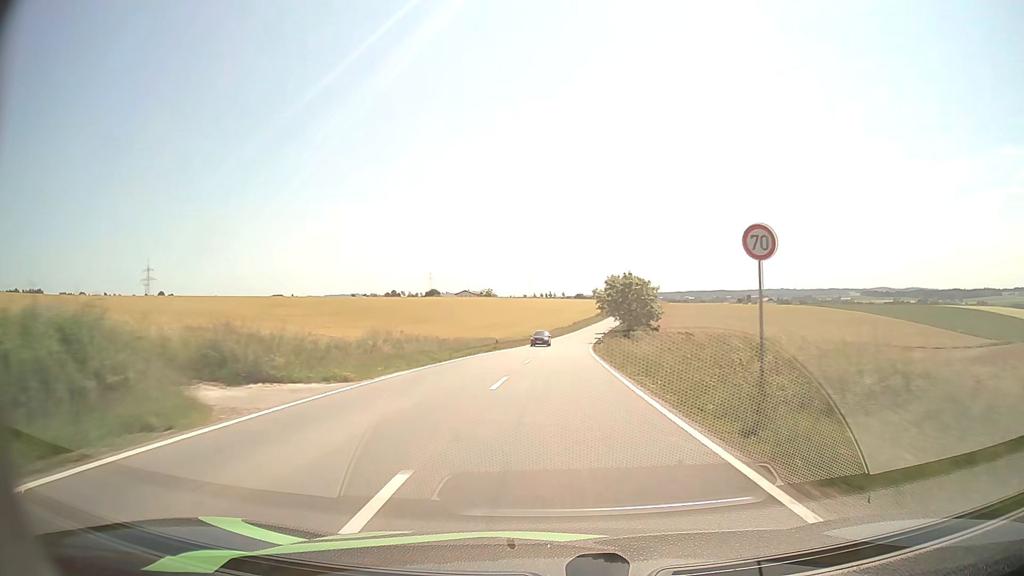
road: tertiary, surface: asphalt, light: Day
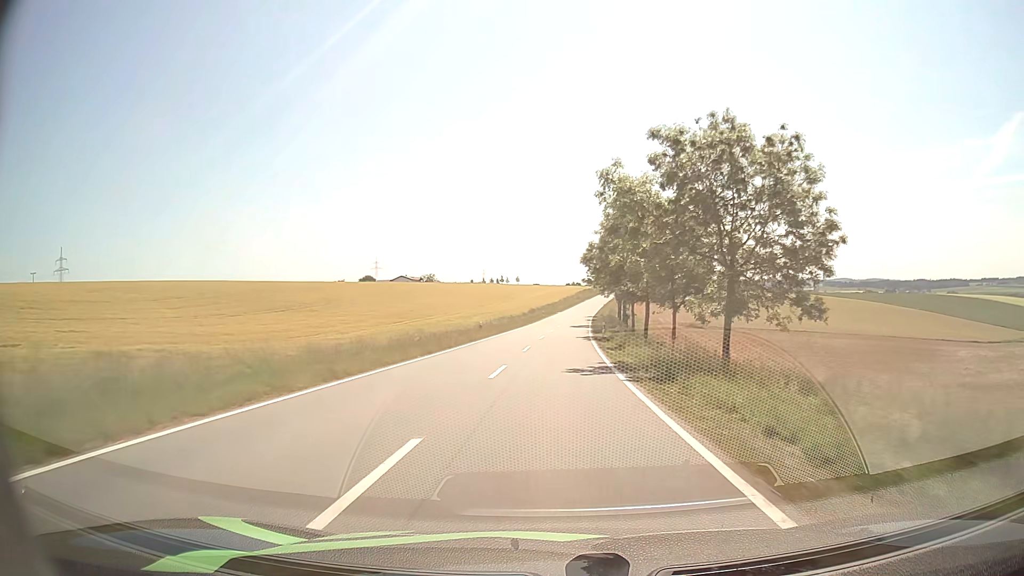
(+2.2, +60.0) m; +4°
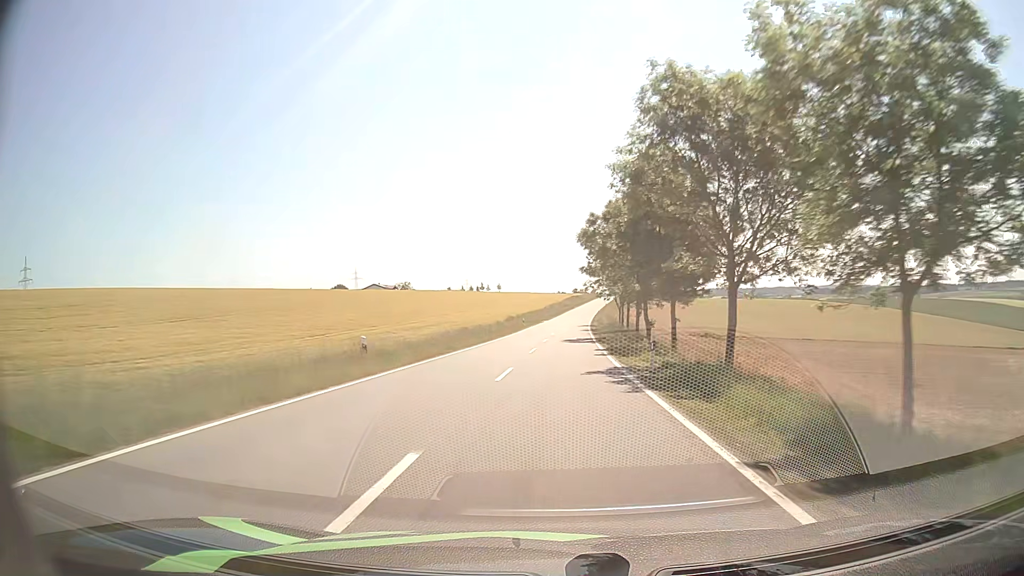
(+0.3, +25.2) m; +1°
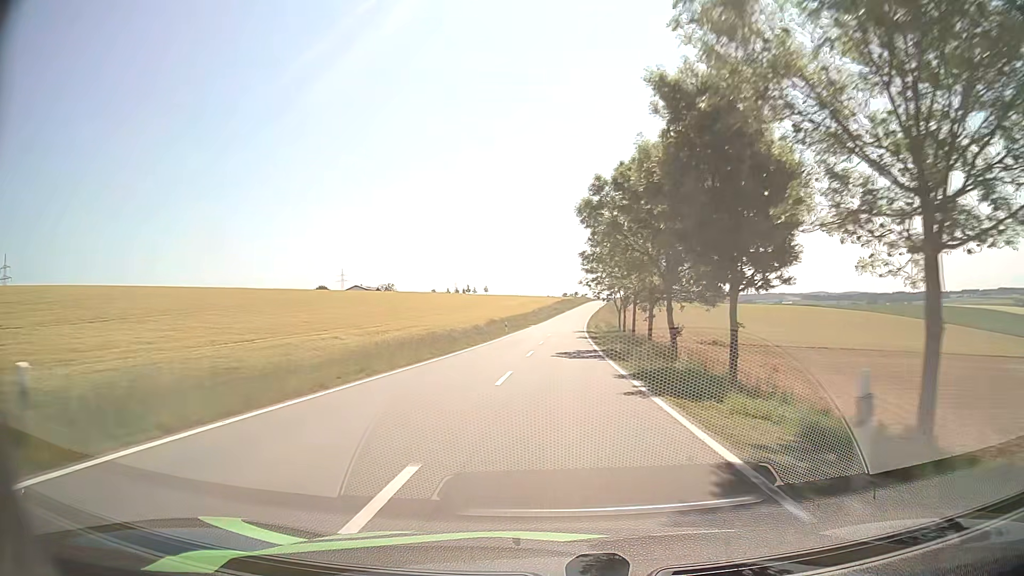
(+0.1, +13.0) m; +1°
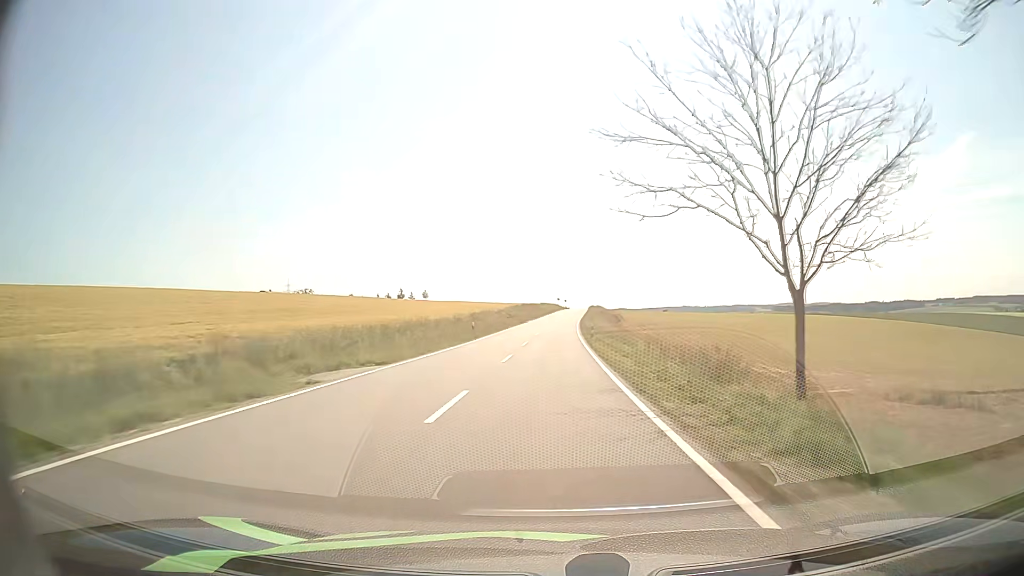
(+2.2, +67.3) m; +3°
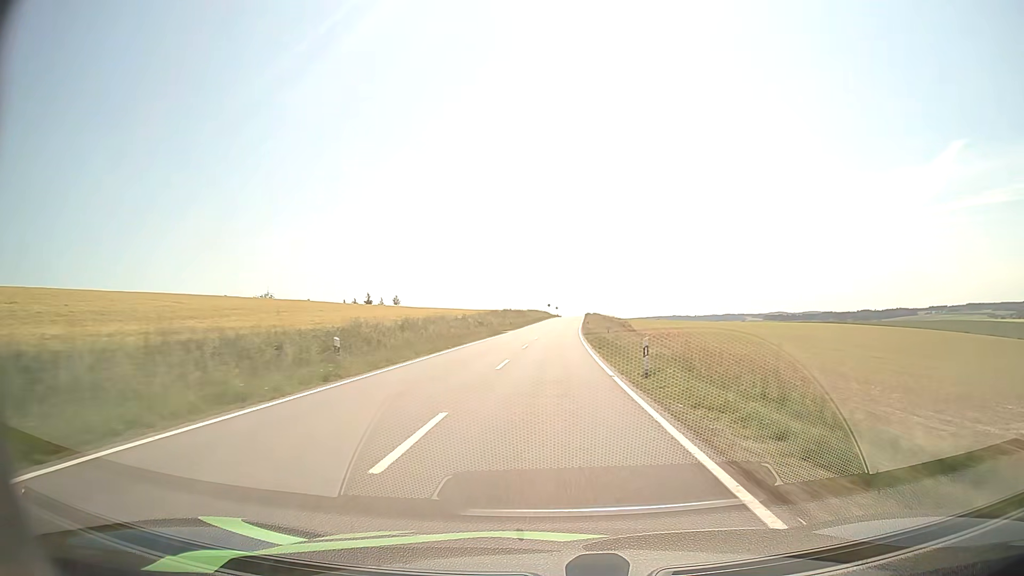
(+0.2, +27.3) m; +1°
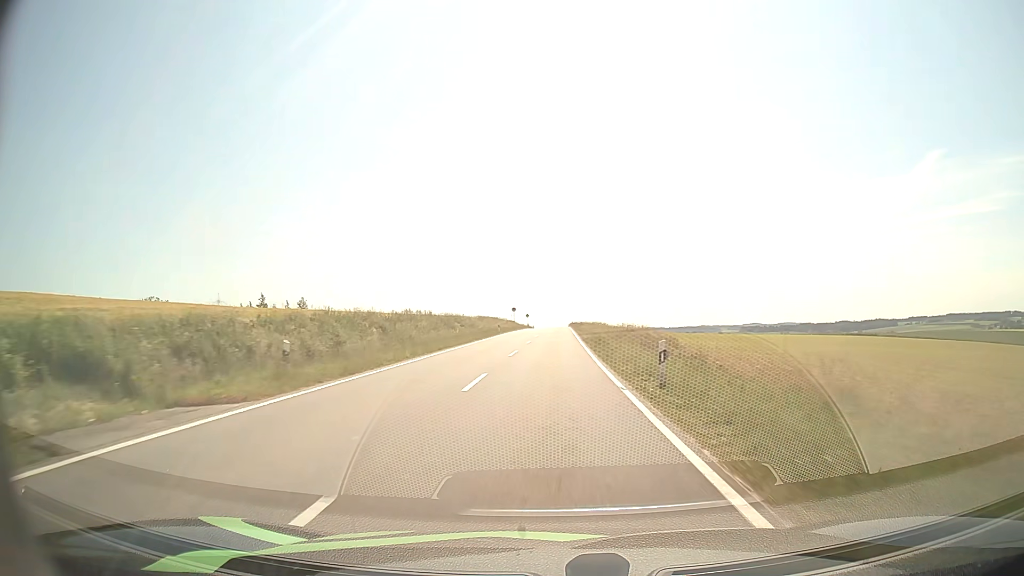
(+1.1, +55.1) m; +2°
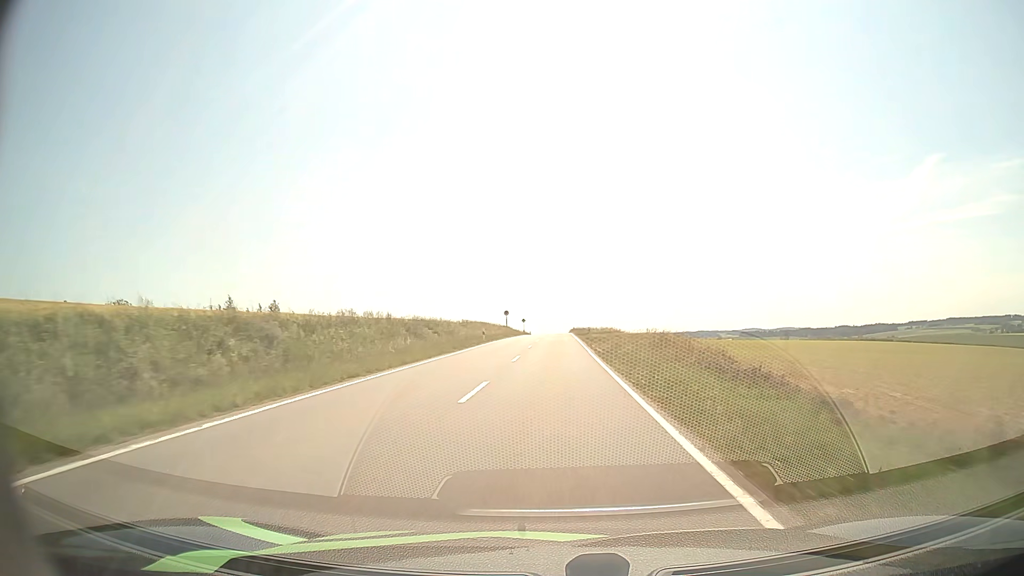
(0.0, +13.7) m; 0°
(0, +10) (0, +20) (0, +30) (0, +40) (0, +50) (+1, +60) (+1, +70) (+1, +80) (+1, +90) (+1, +100) m
